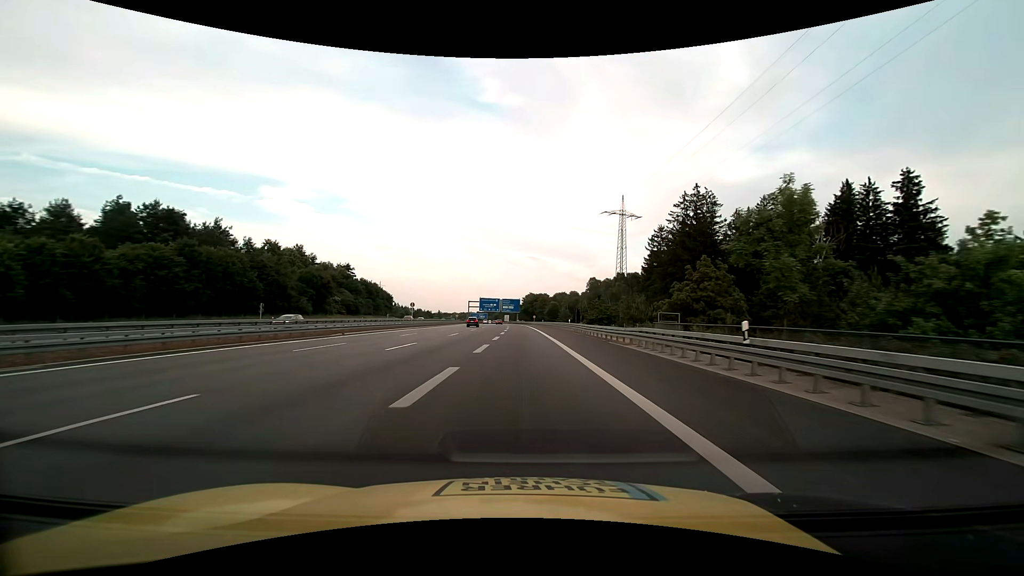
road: motorway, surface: asphalt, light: Day
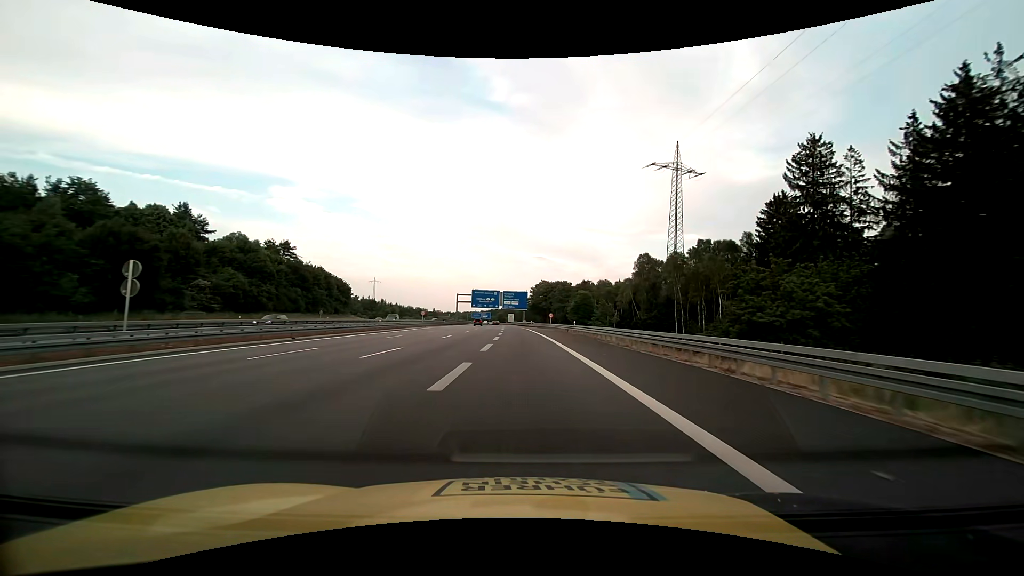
(-0.3, +59.0) m; -1°
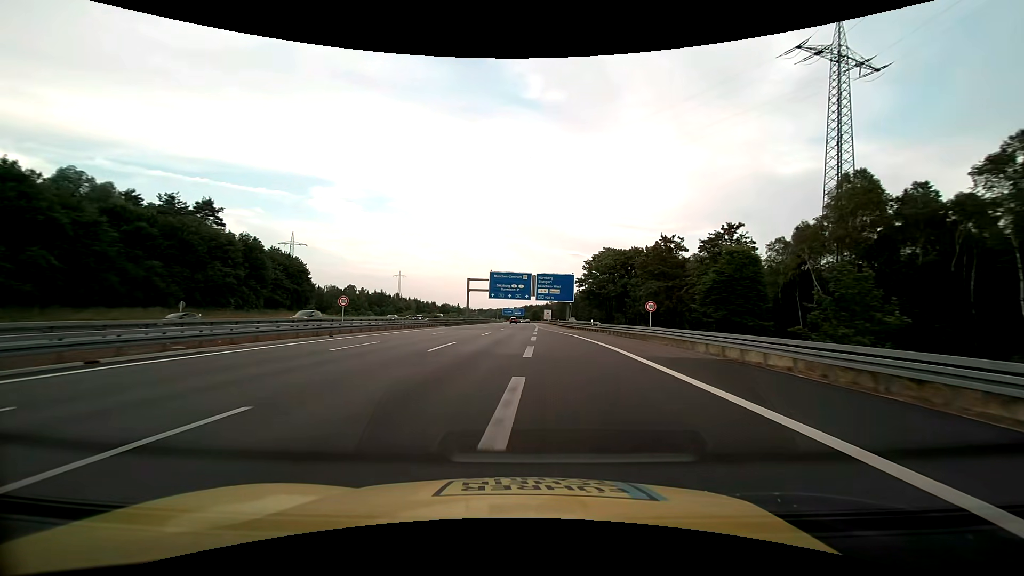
(-1.5, +52.8) m; -4°
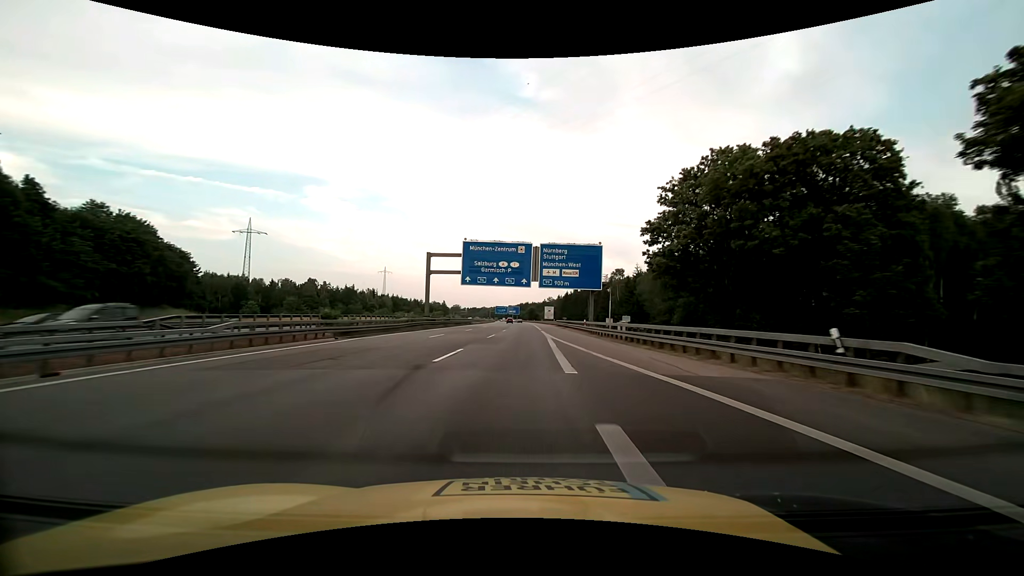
(0.0, +41.0) m; 0°
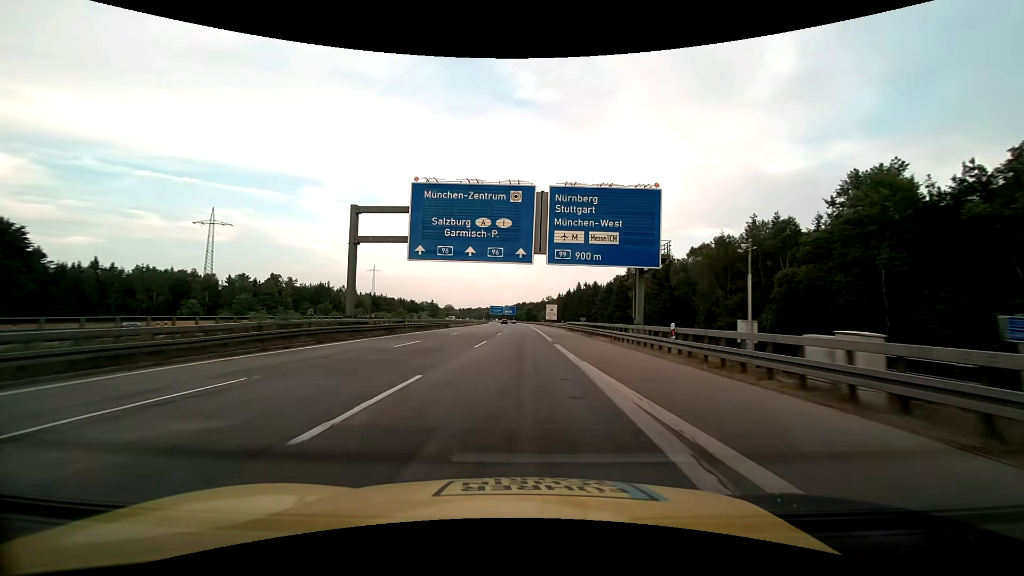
(0.0, +27.6) m; 0°
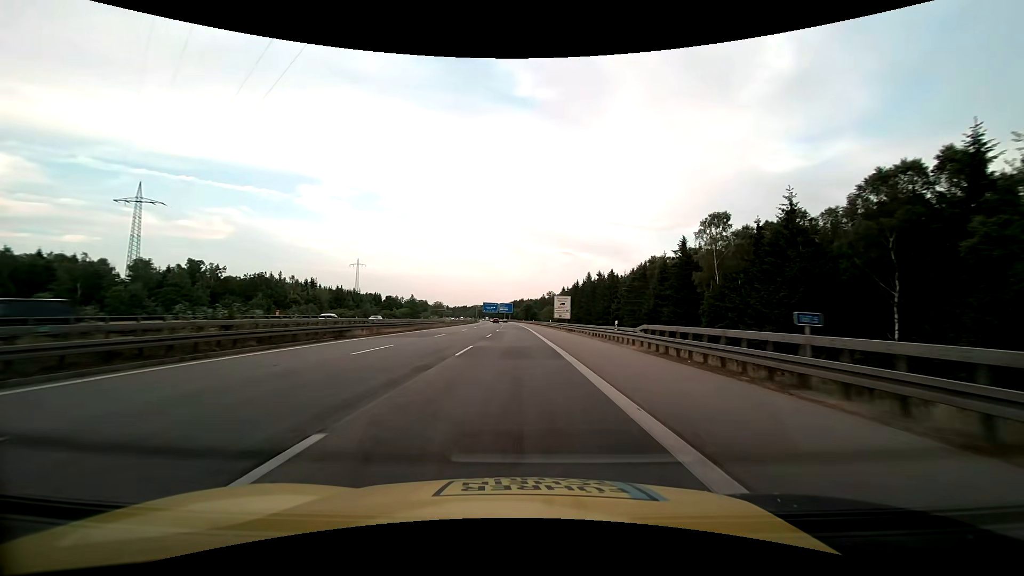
(+0.2, +41.9) m; 0°
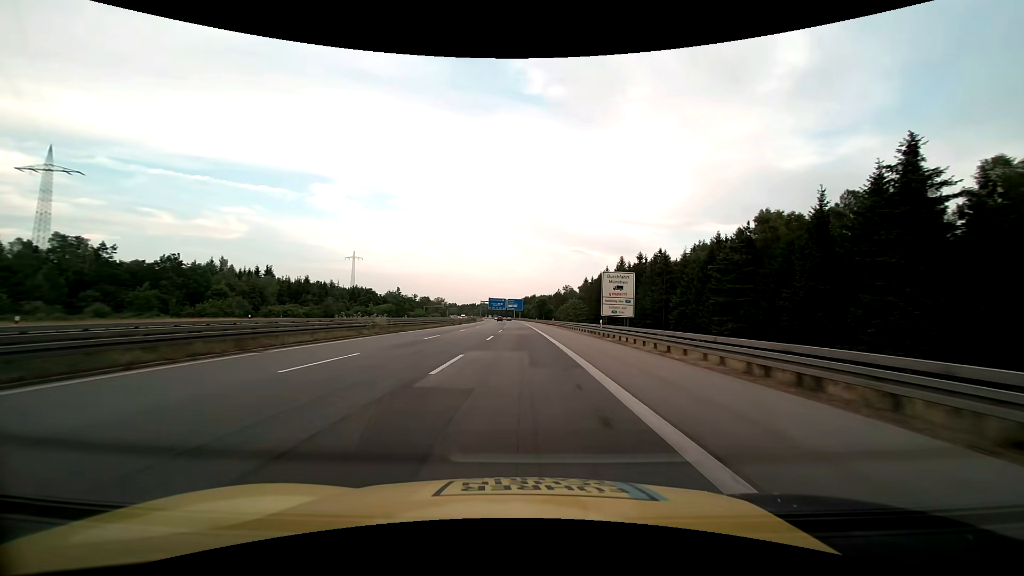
(-0.3, +42.5) m; -1°
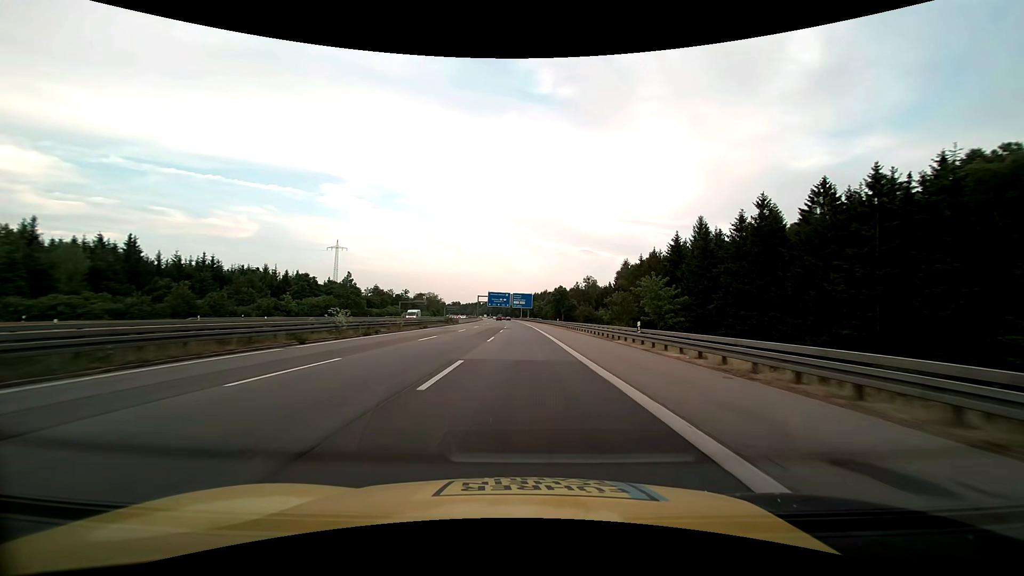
(-0.4, +57.0) m; -1°
